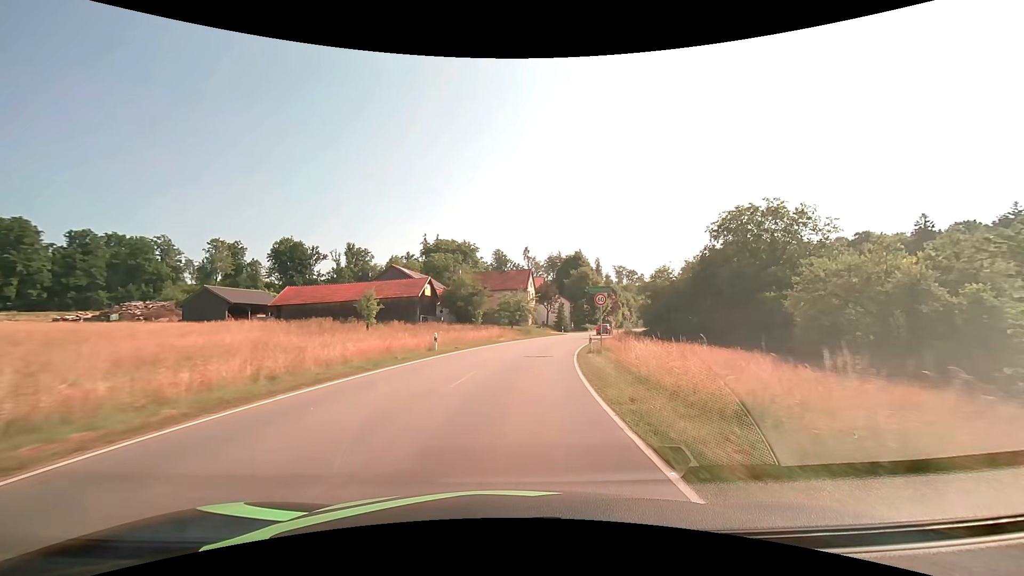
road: tertiary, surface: asphalt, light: Day
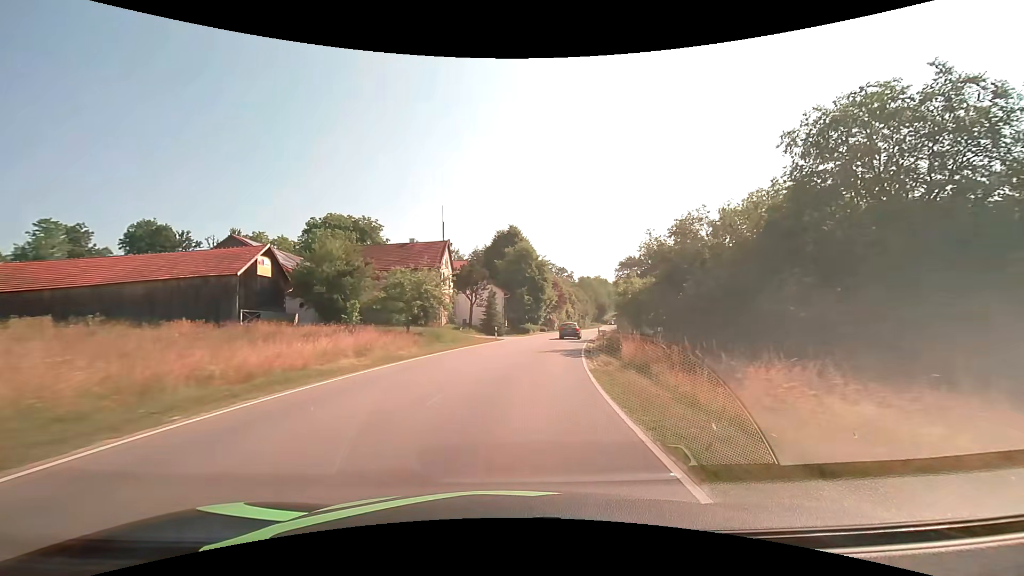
(+2.0, +26.7) m; +9°
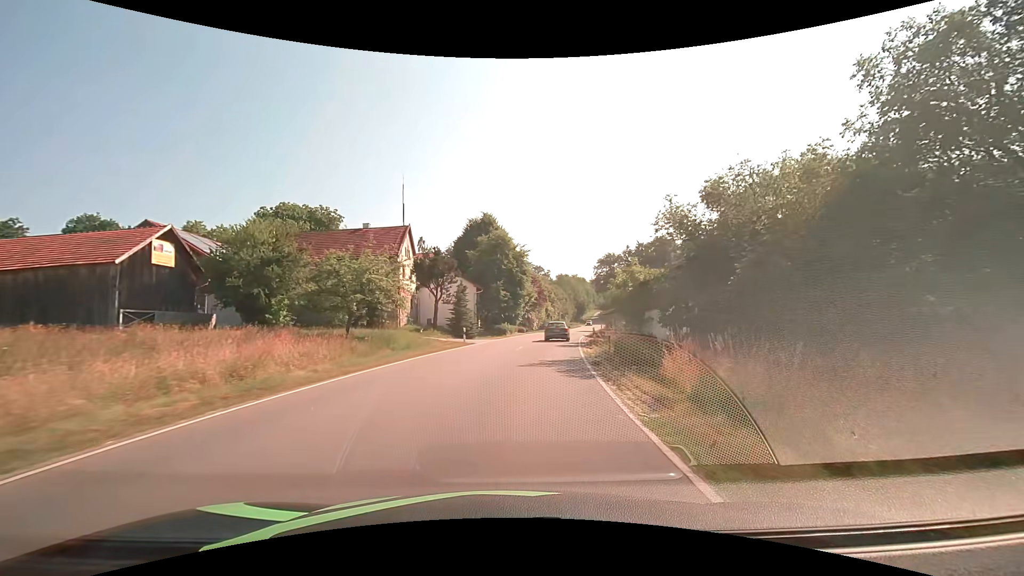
(+0.2, +8.0) m; +3°
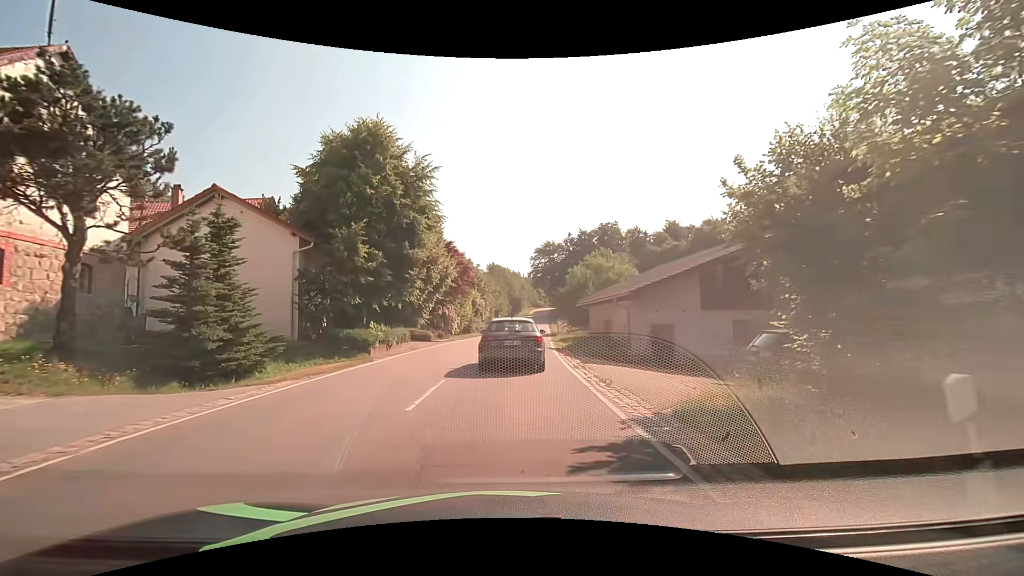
(+2.0, +27.3) m; +8°
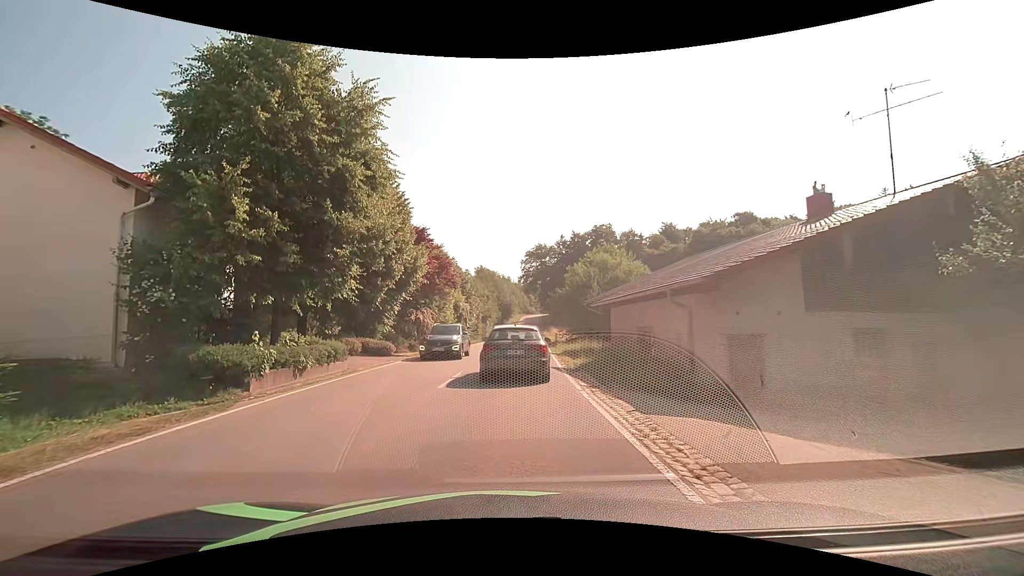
(+0.1, +7.9) m; +2°
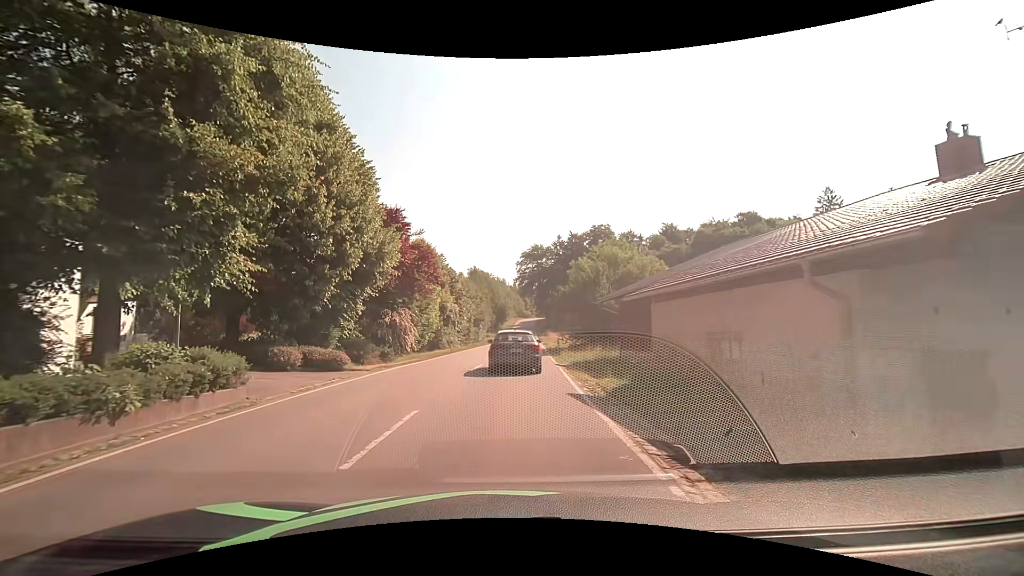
(-0.1, +6.5) m; -1°
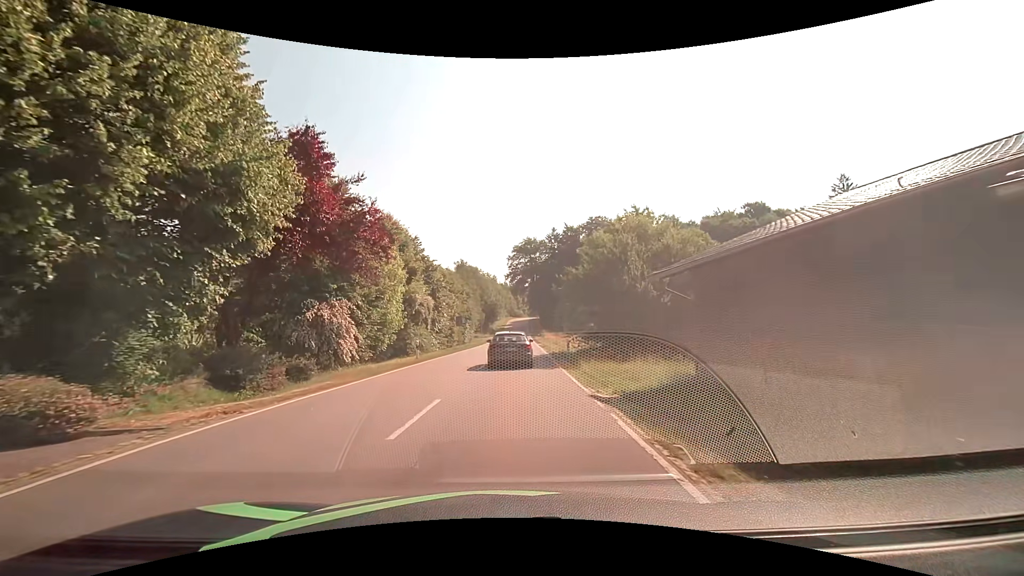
(+0.3, +11.1) m; +2°
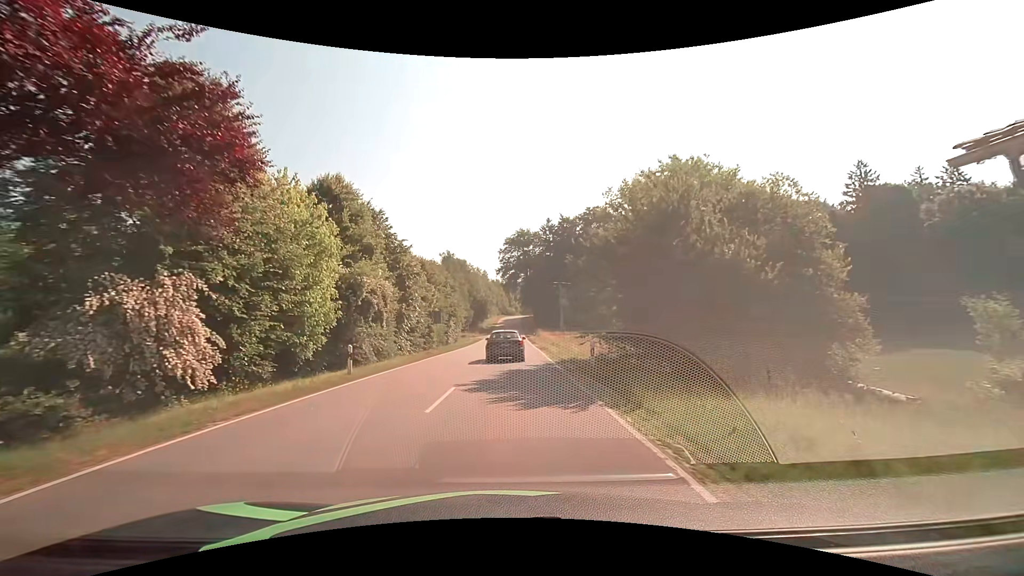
(+0.1, +10.1) m; +1°
(0, +10) (0, +20) (0, +30) (0, +40) (+1, +50) (+1, +60) (+1, +70) (+1, +80) (+1, +90) (+1, +100) m
